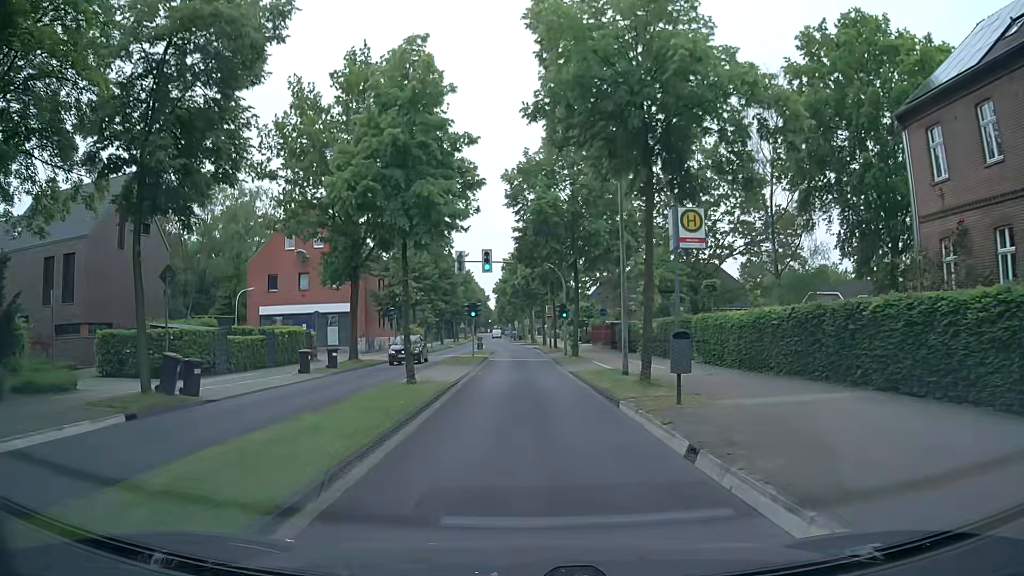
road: tertiary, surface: asphalt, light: Day
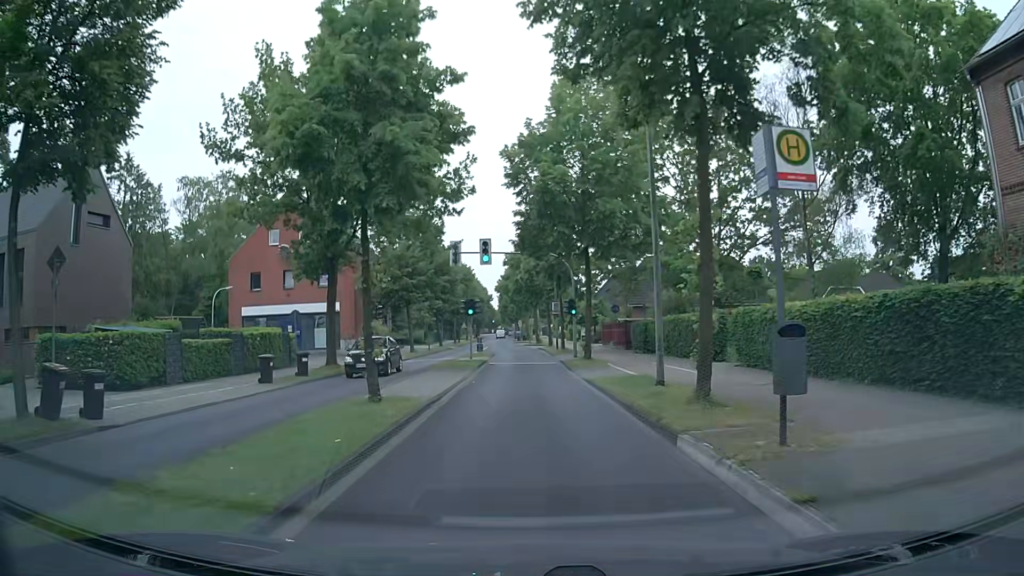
(0.0, +4.7) m; 0°
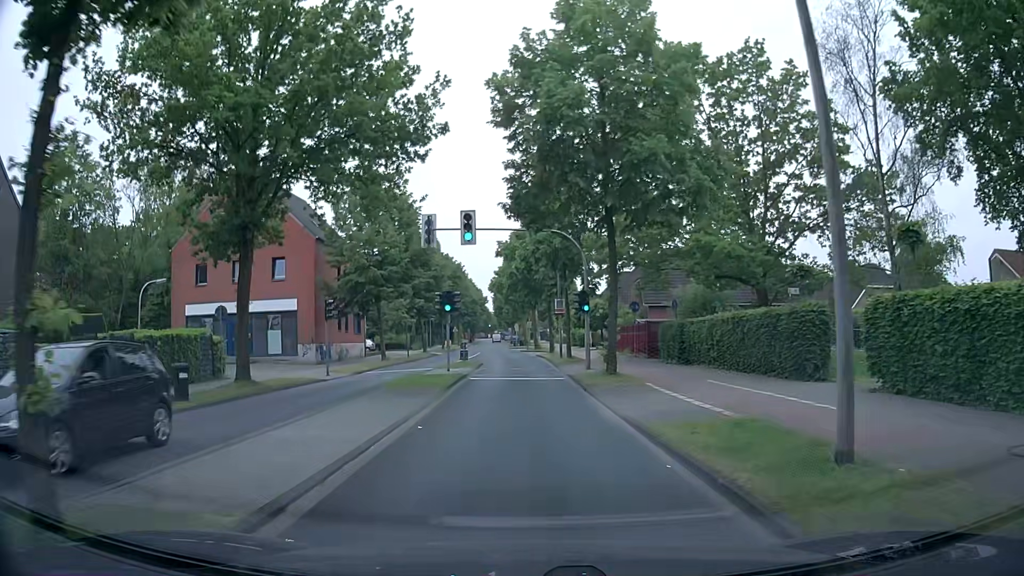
(0.0, +9.3) m; +1°
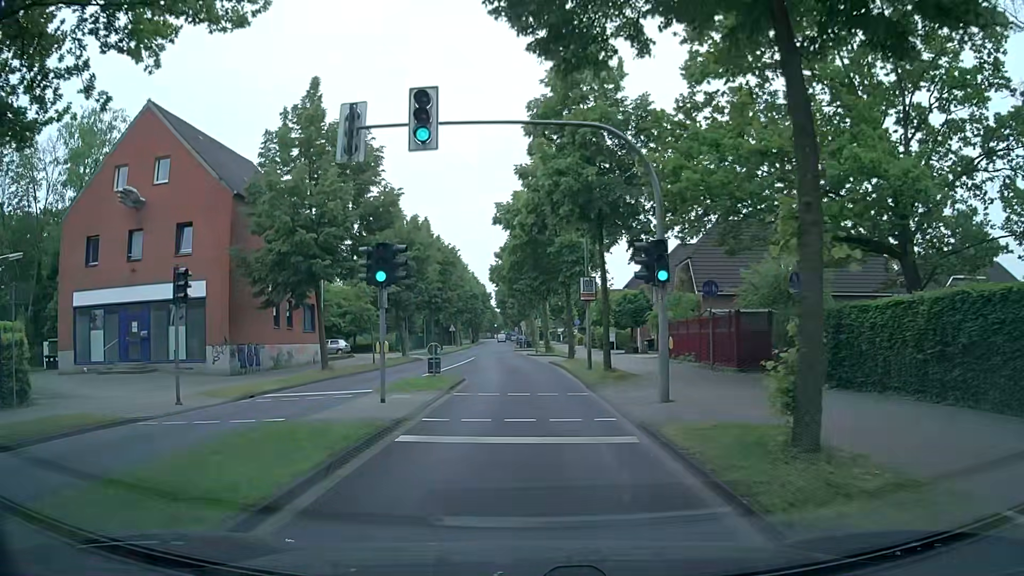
(-0.3, +13.8) m; -2°
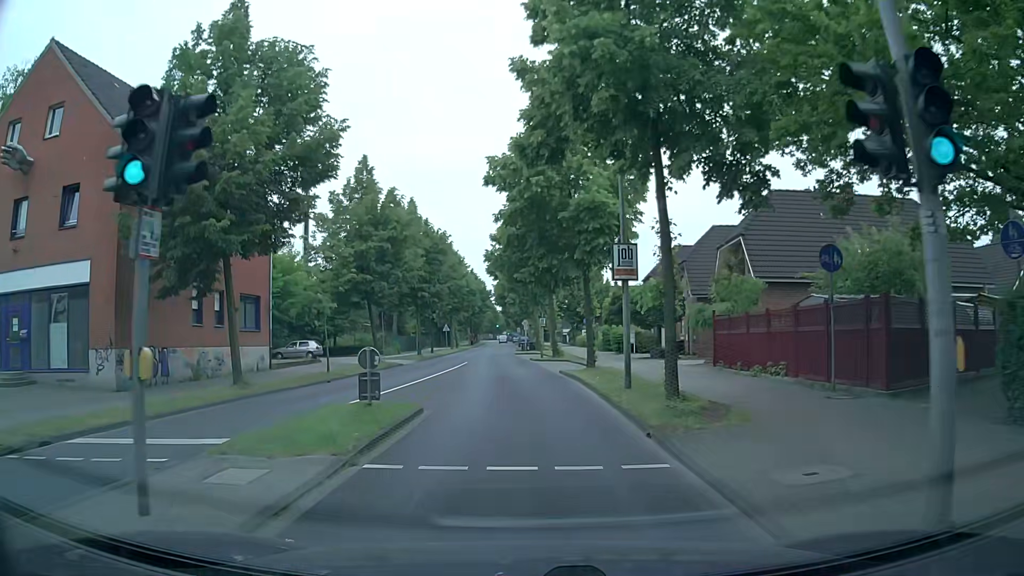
(0.0, +9.2) m; 0°
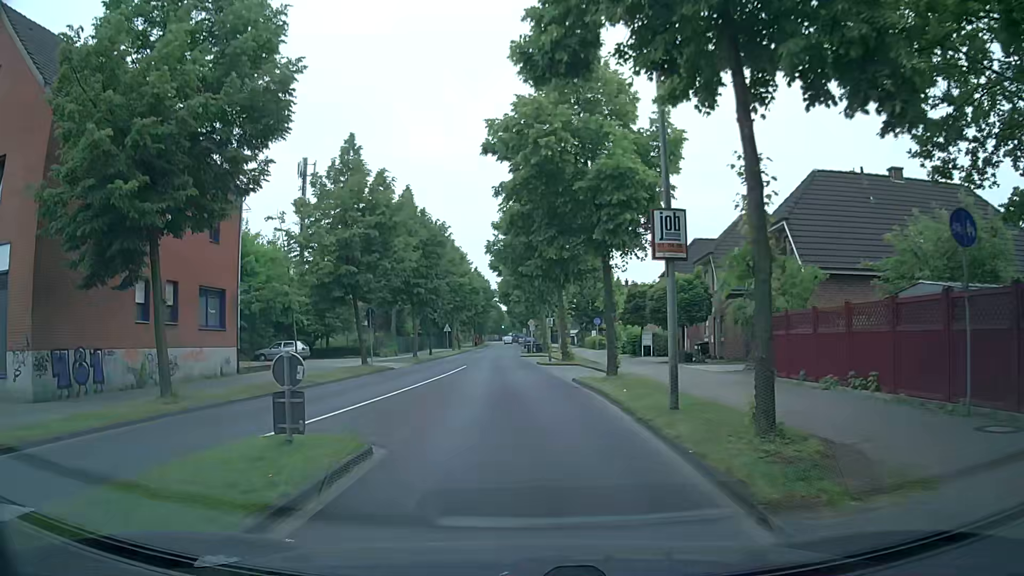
(0.0, +4.6) m; -1°
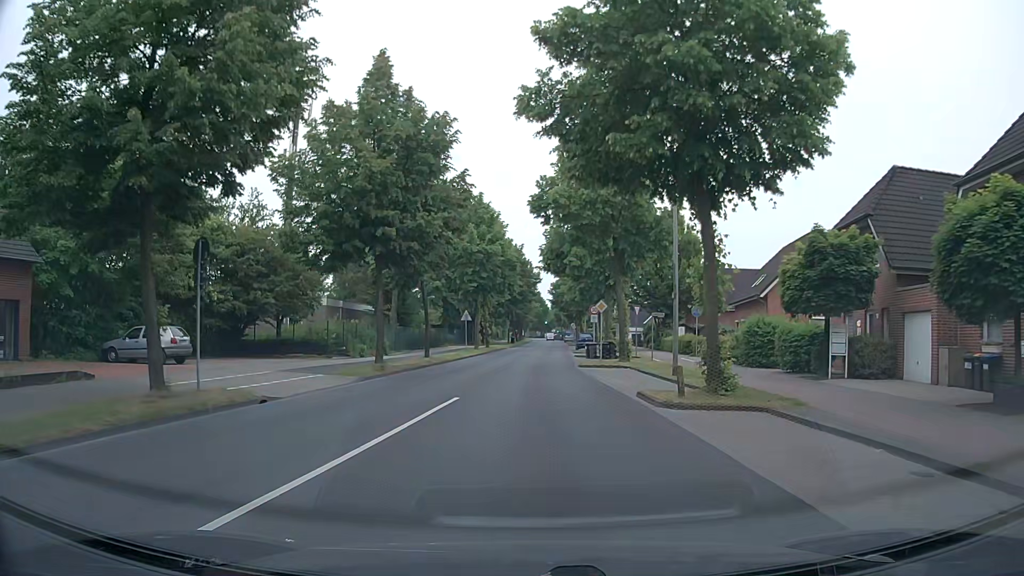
(-0.7, +23.1) m; -3°
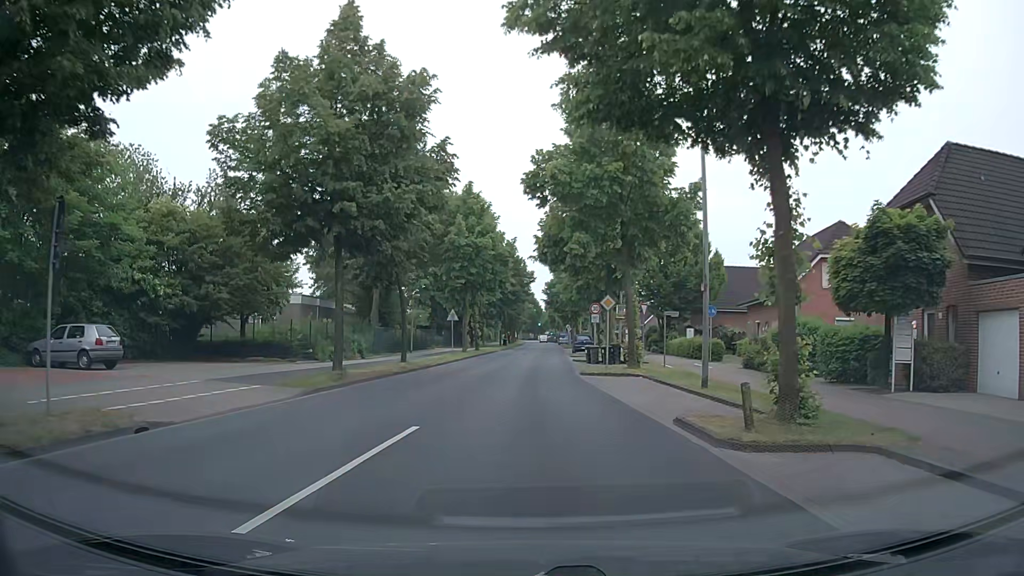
(0.0, +4.6) m; 0°
(0, +10) (0, +20) (+1, +30) (+1, +40) (+1, +50) (+2, +60) (+2, +70) (+3, +80) (+3, +90) (+3, +100) m
